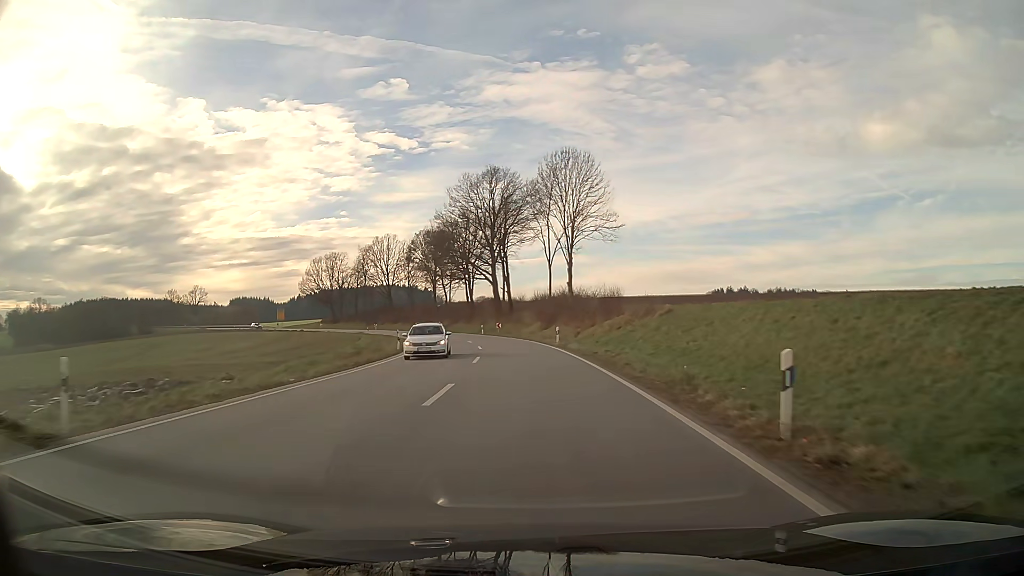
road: secondary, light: Day
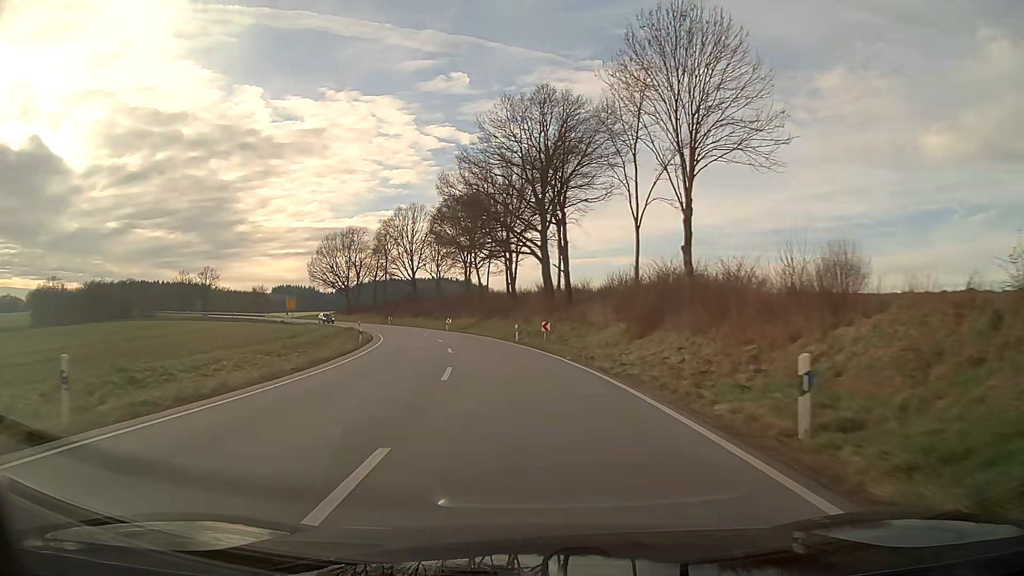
(-1.3, +32.4) m; -6°
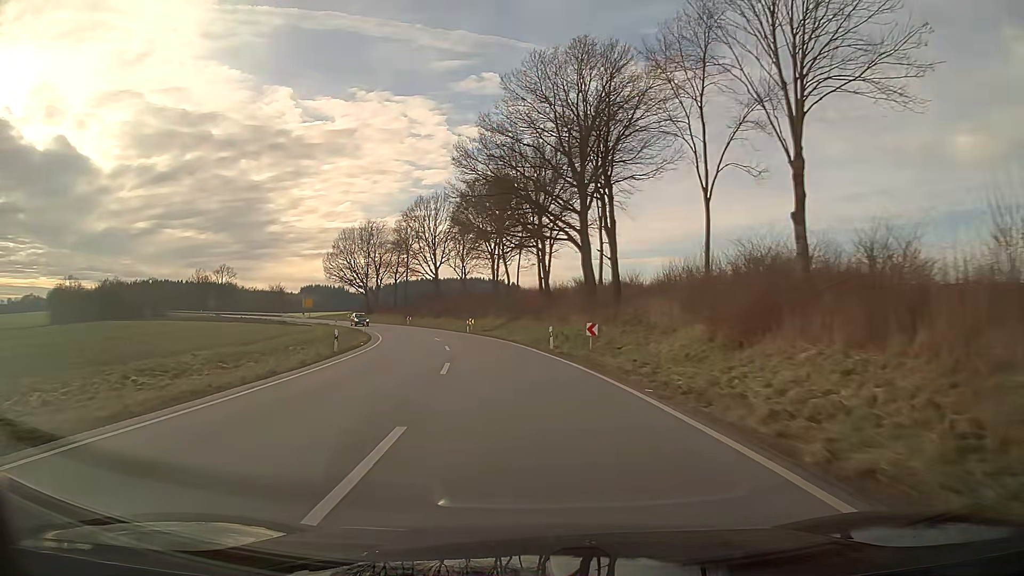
(-0.3, +10.9) m; -3°
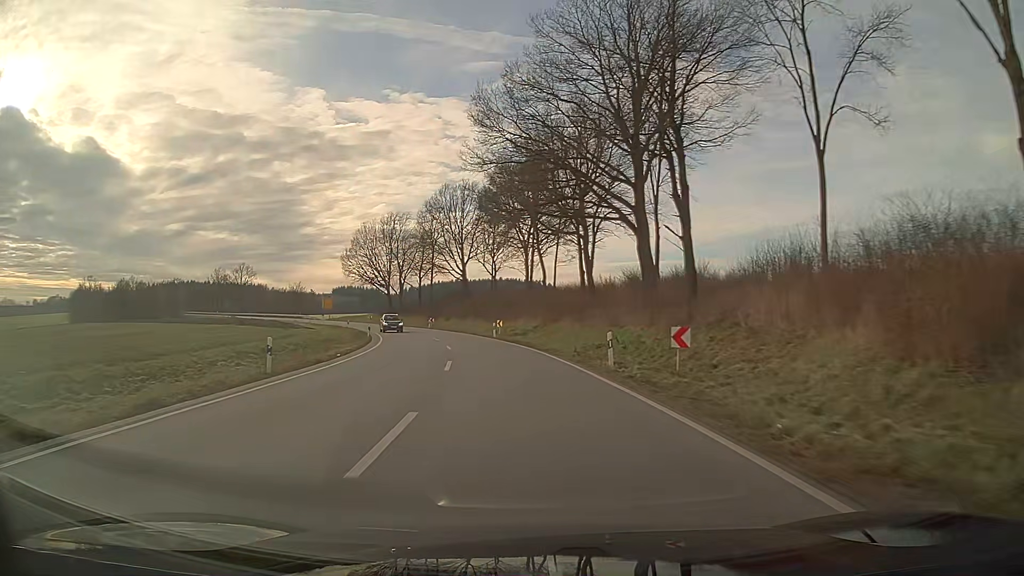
(-0.3, +10.9) m; -3°
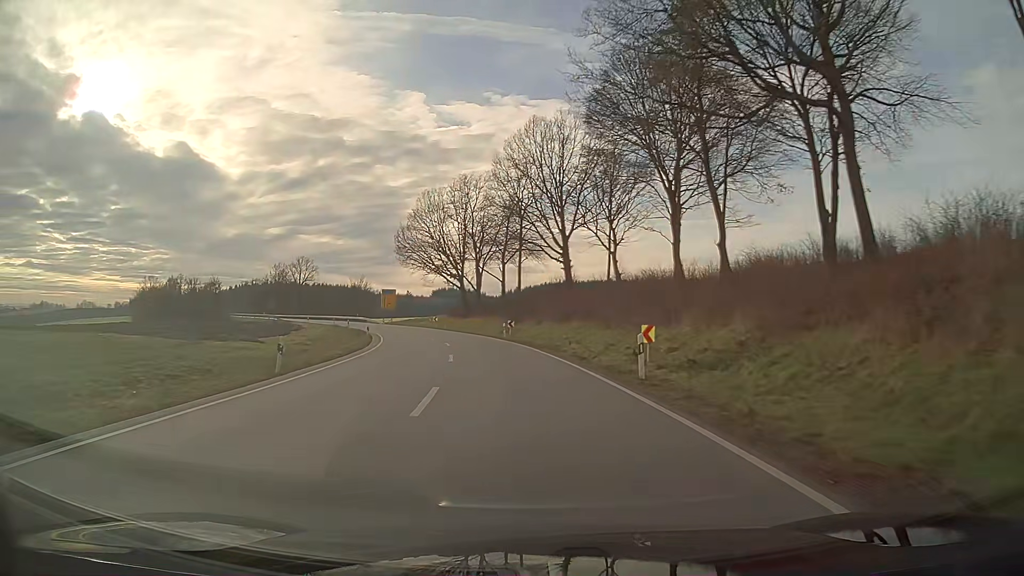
(-2.6, +33.0) m; -9°
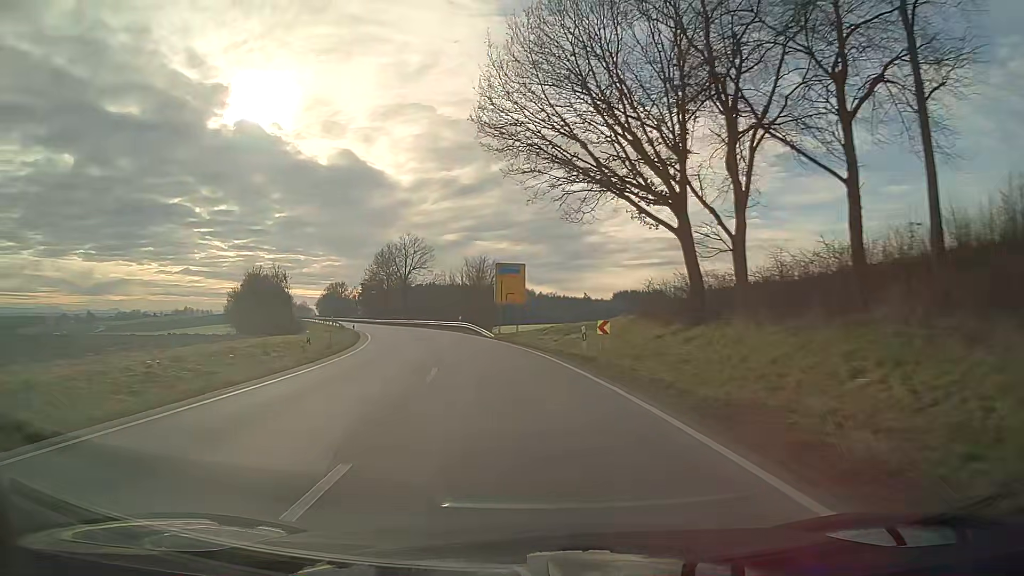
(-7.4, +55.8) m; -16°
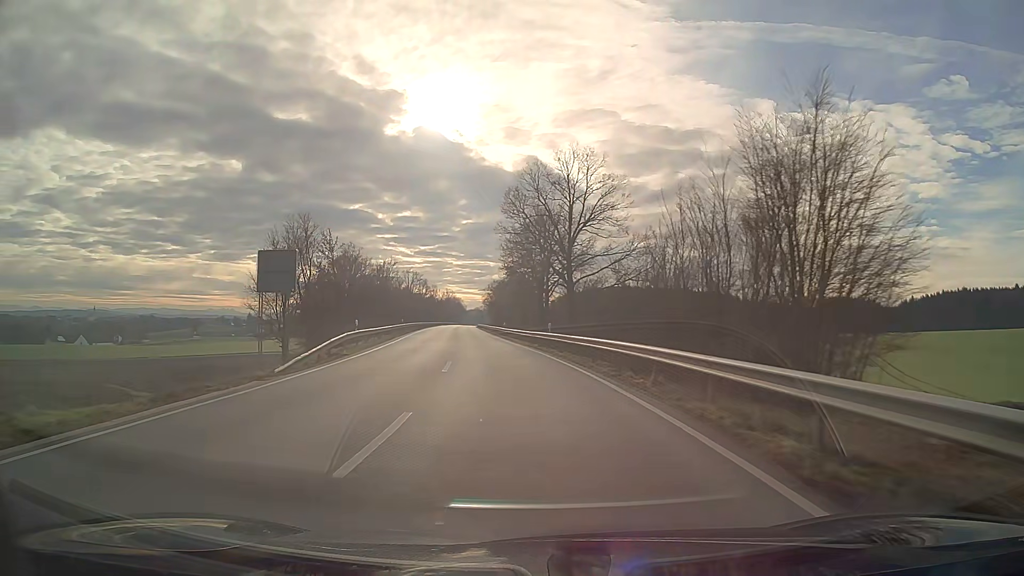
(-8.1, +57.2) m; -16°
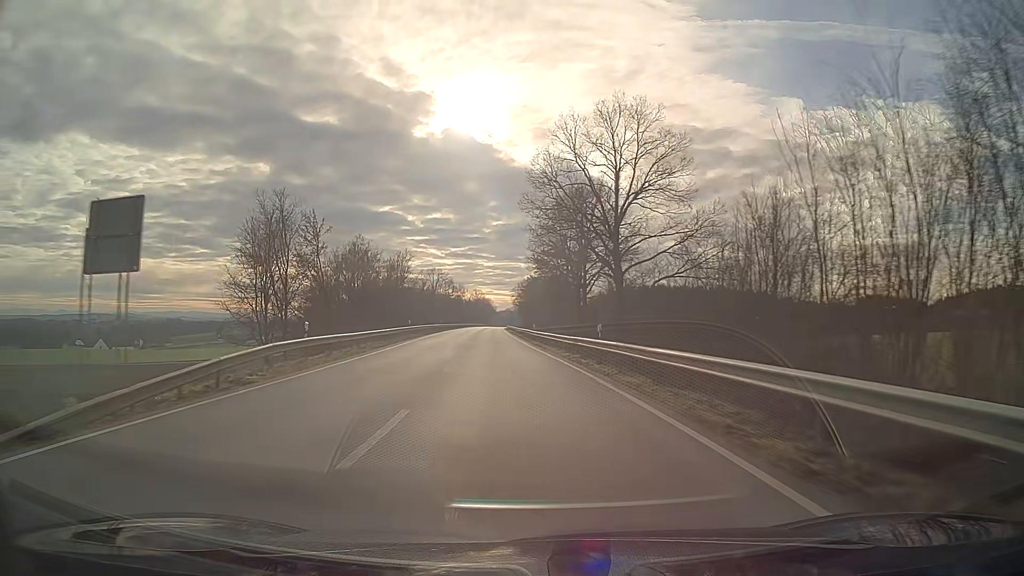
(-0.3, +12.0) m; -2°
